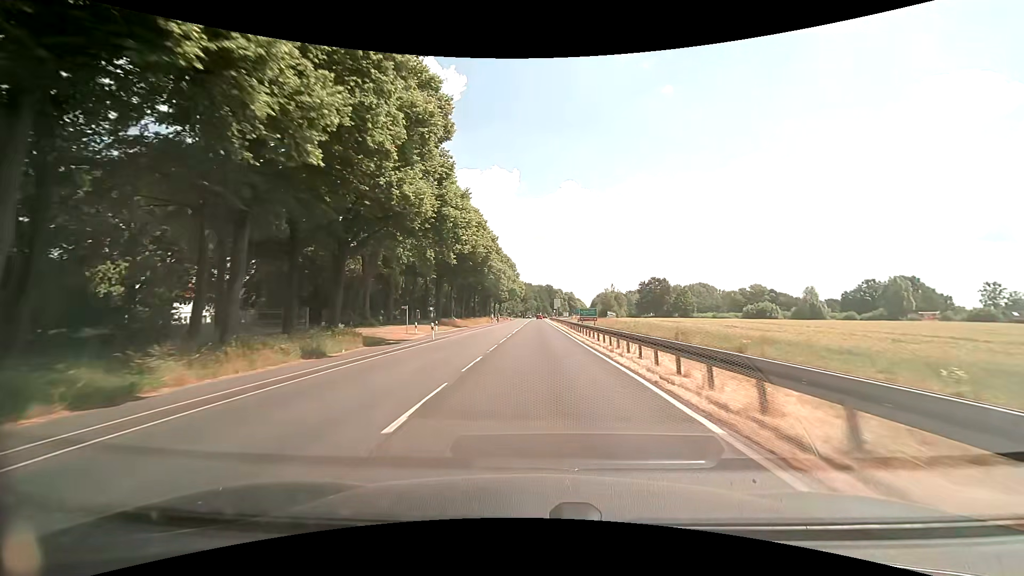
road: primary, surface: asphalt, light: Day
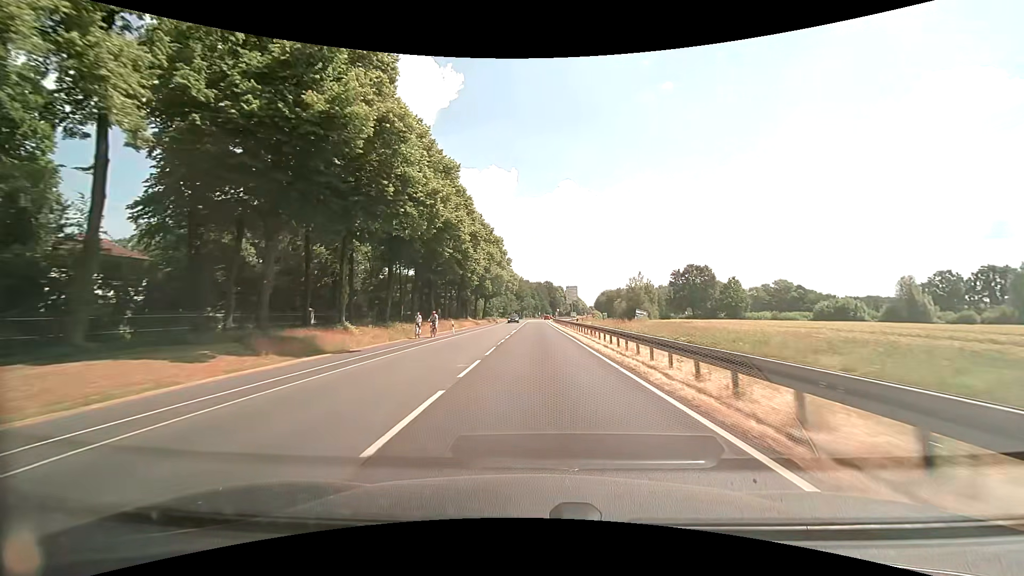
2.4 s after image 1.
(-0.1, +43.1) m; 0°
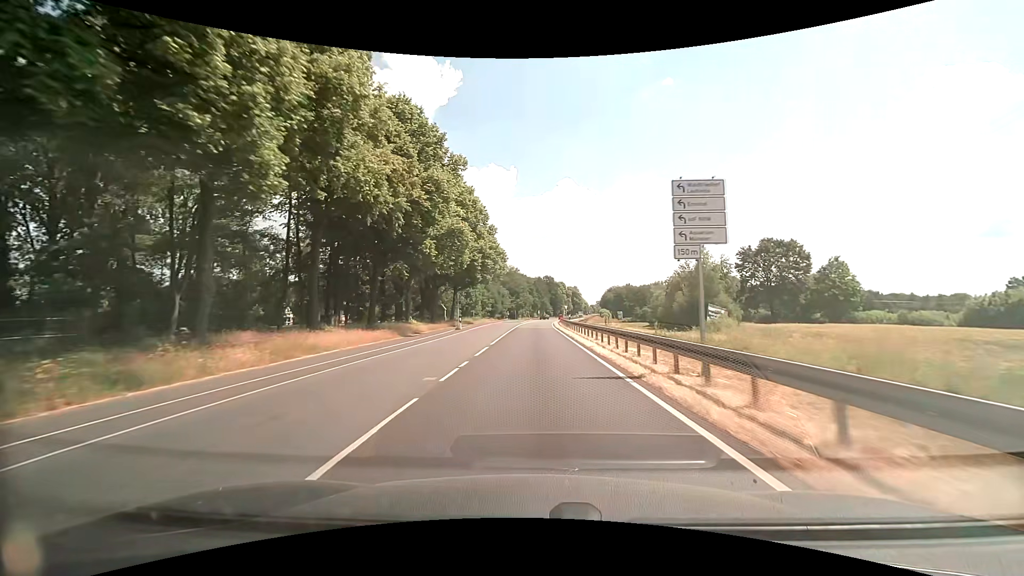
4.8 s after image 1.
(+0.3, +43.2) m; 0°
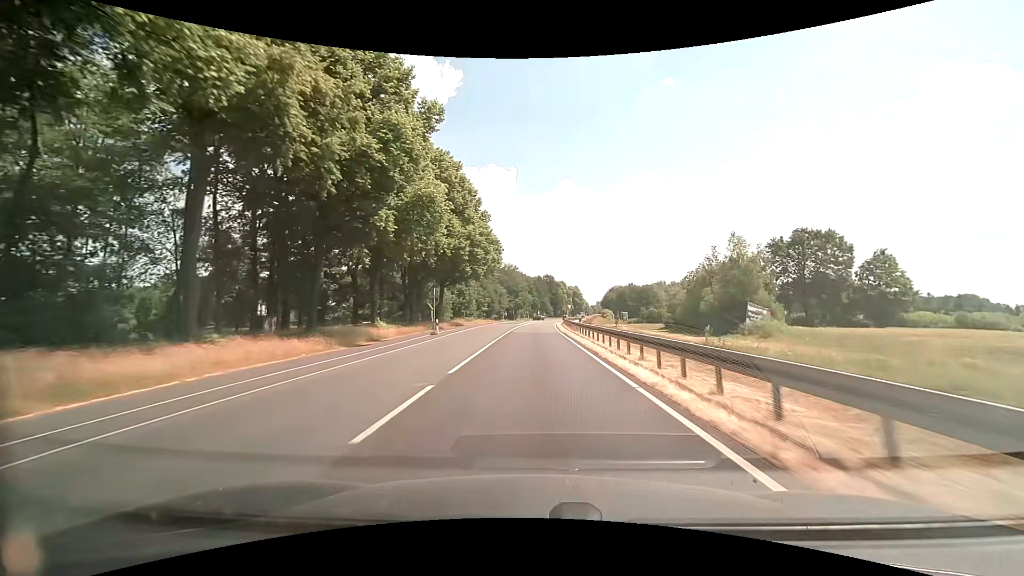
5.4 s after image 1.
(0.0, +10.8) m; 0°
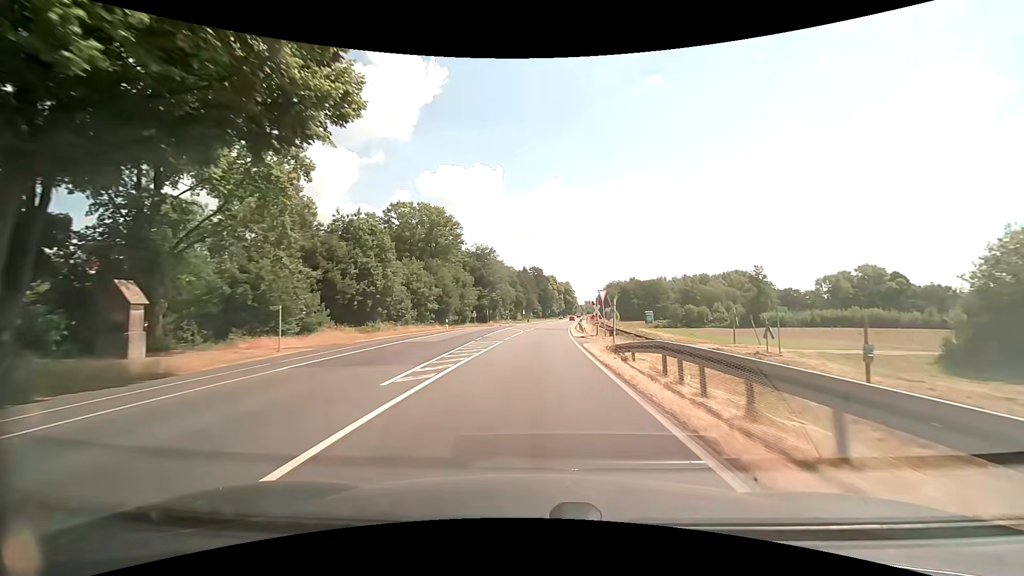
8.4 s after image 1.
(+0.5, +54.0) m; +2°
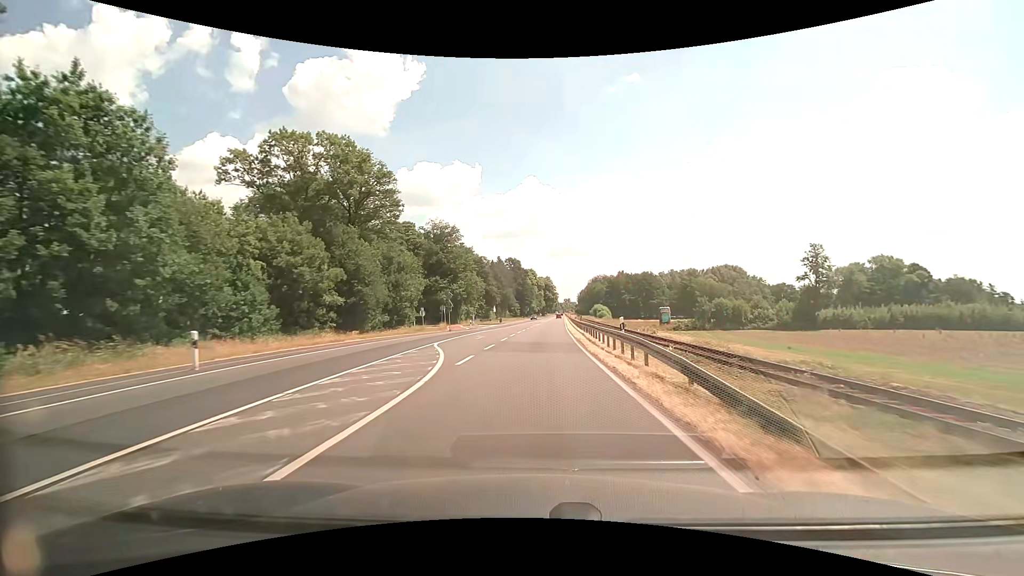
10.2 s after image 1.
(+0.6, +32.4) m; +2°
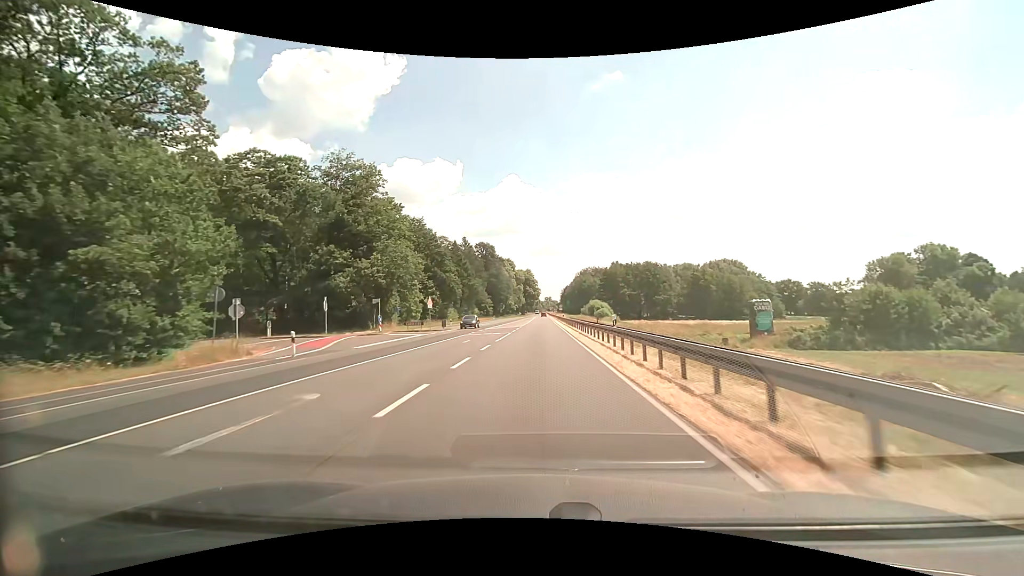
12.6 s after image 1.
(+1.1, +43.2) m; +2°
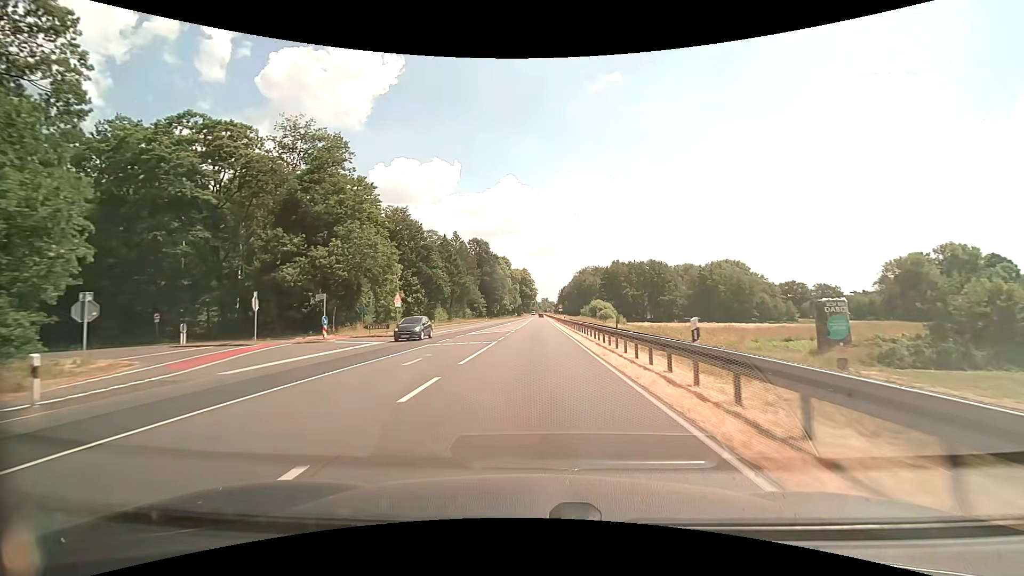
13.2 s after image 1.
(0.0, +10.8) m; 0°
(0, +10) (0, +20) (0, +30) (0, +40) (+1, +50) (+1, +60) (+1, +70) (+1, +80) (+1, +90) (+1, +100) m
